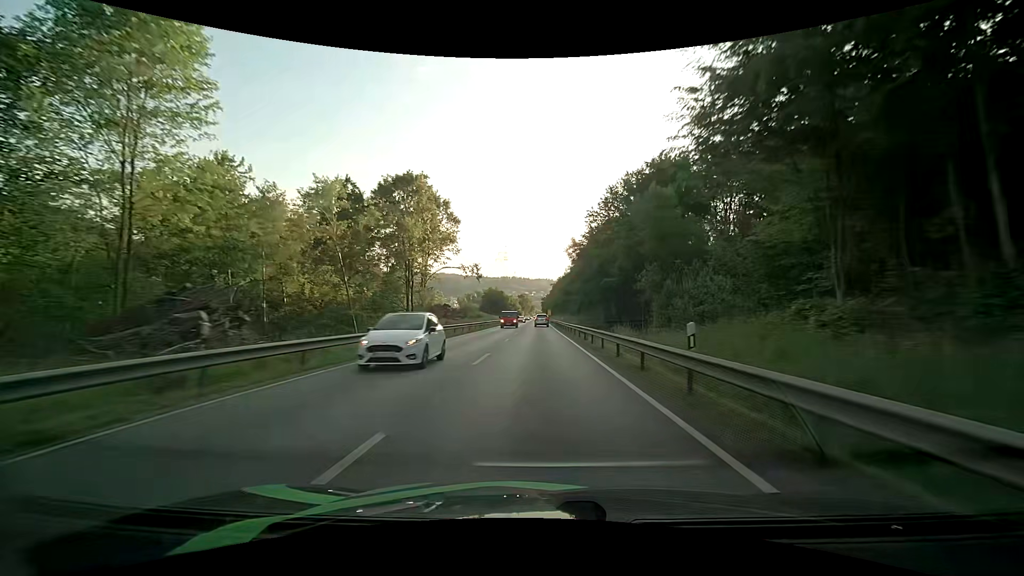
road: primary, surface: asphalt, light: Day
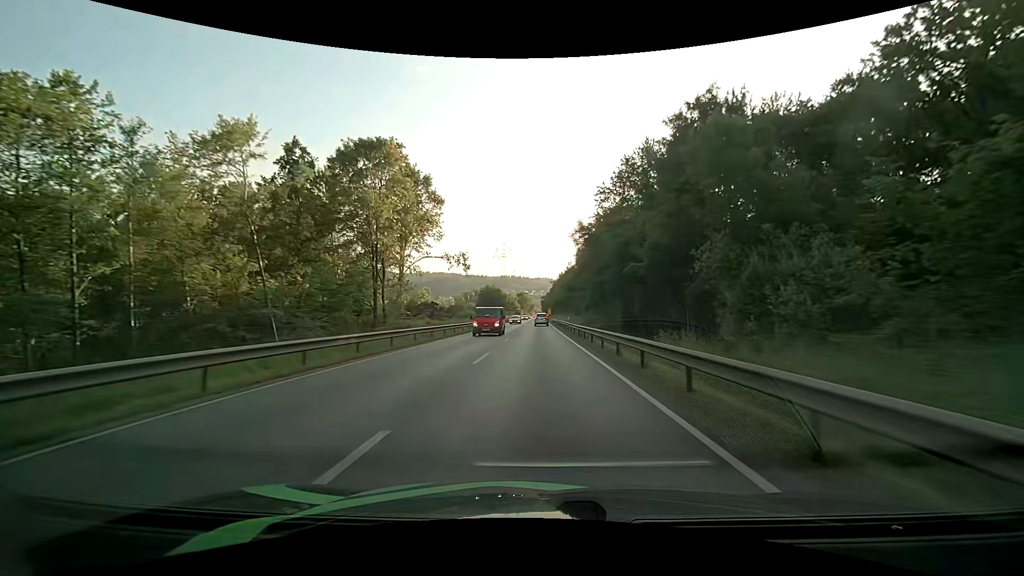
(0.0, +12.0) m; 0°
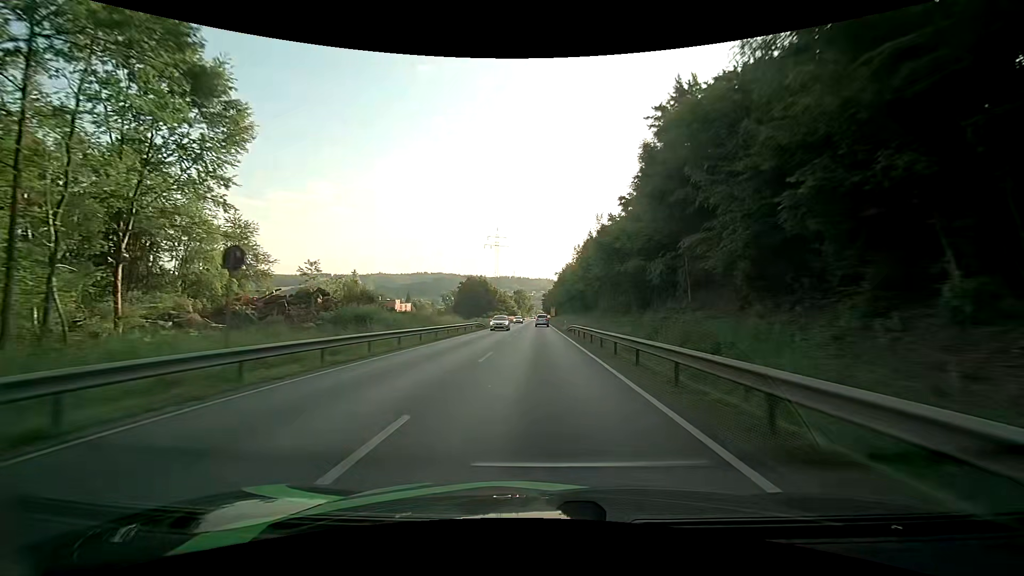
(+0.4, +47.1) m; 0°
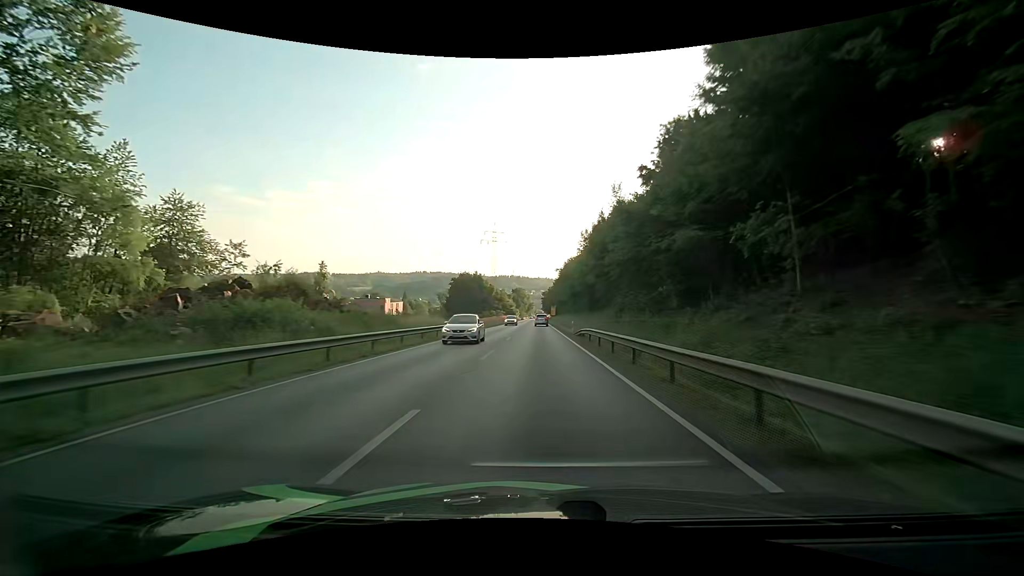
(0.0, +11.7) m; 0°
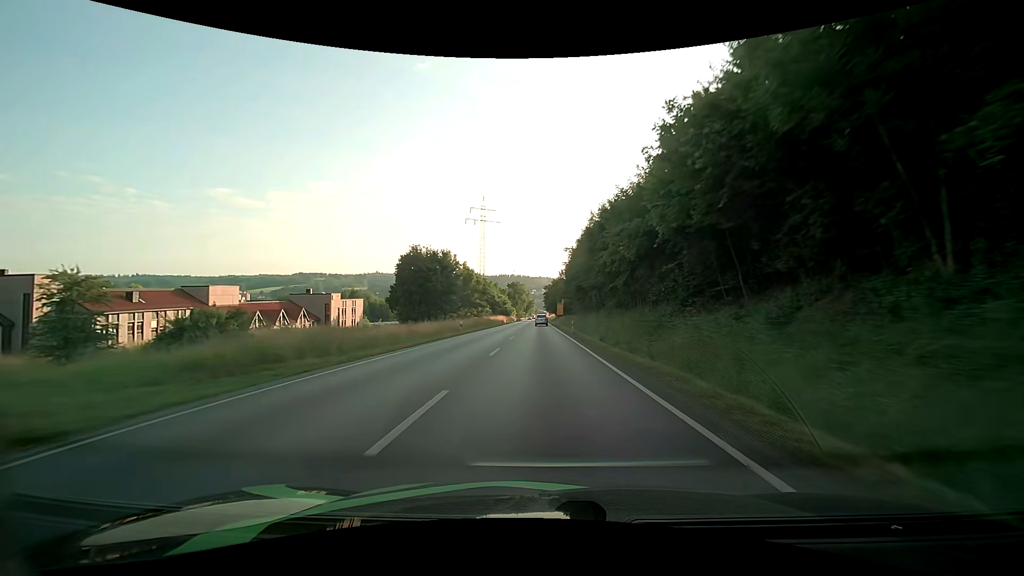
(-0.1, +46.4) m; 0°
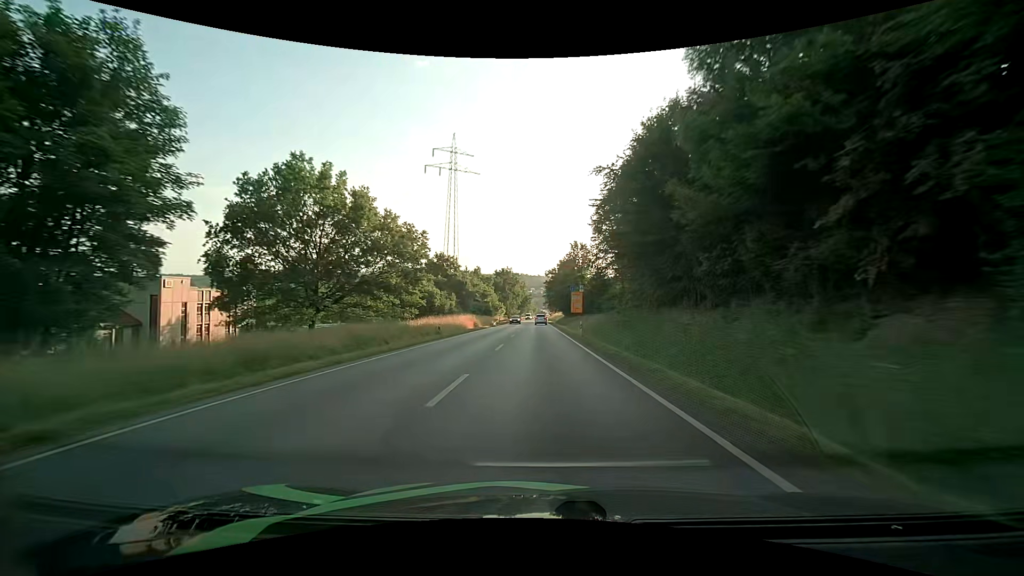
(+0.2, +57.7) m; 0°
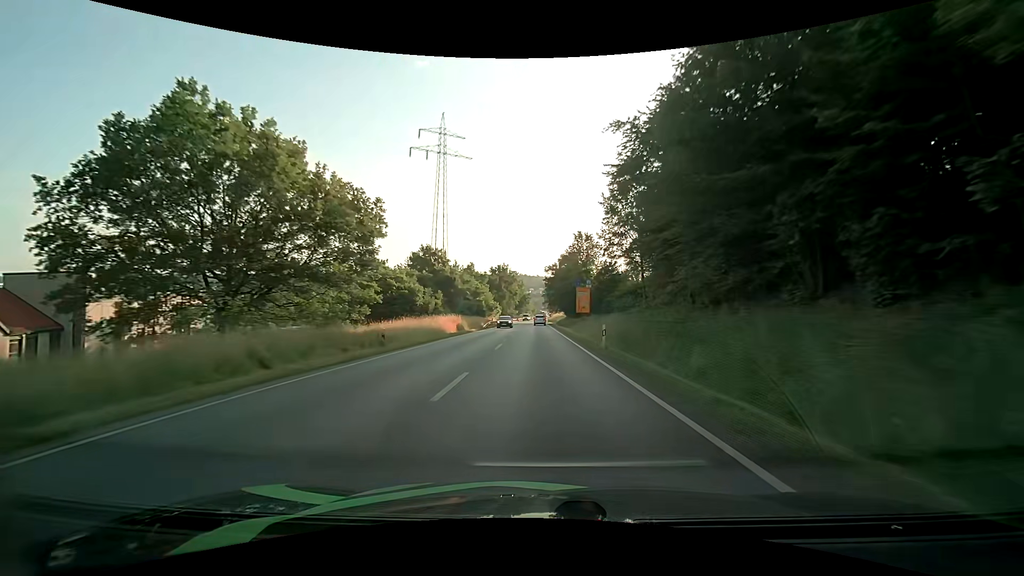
(0.0, +11.6) m; 0°
